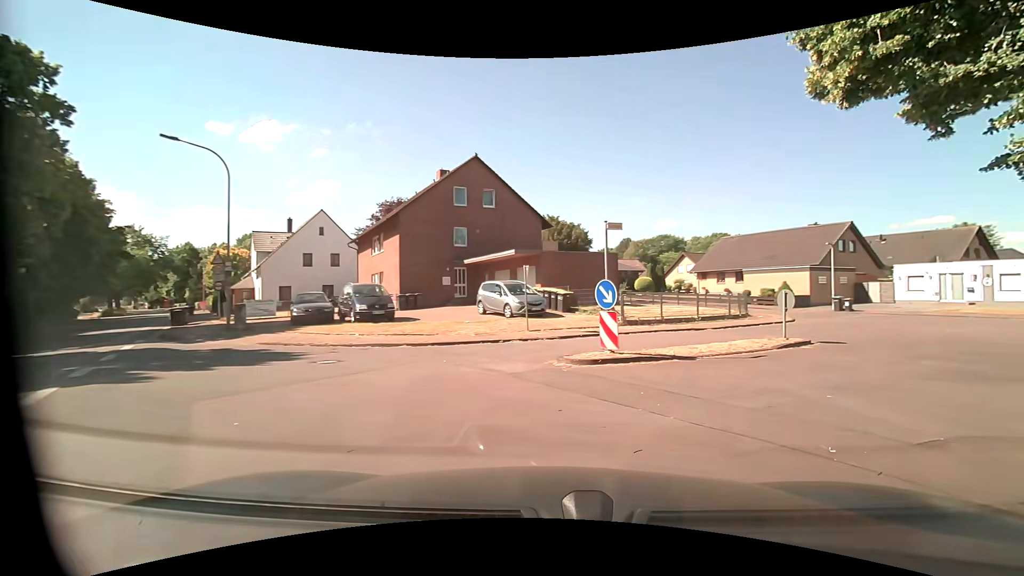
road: unclassified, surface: asphalt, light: Day
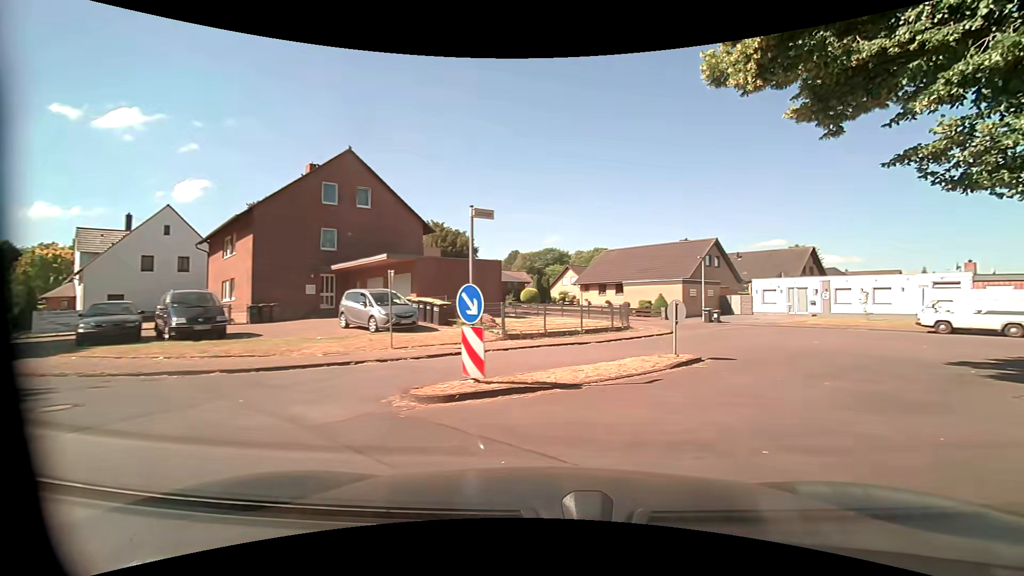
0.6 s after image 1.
(+0.3, +2.8) m; +12°
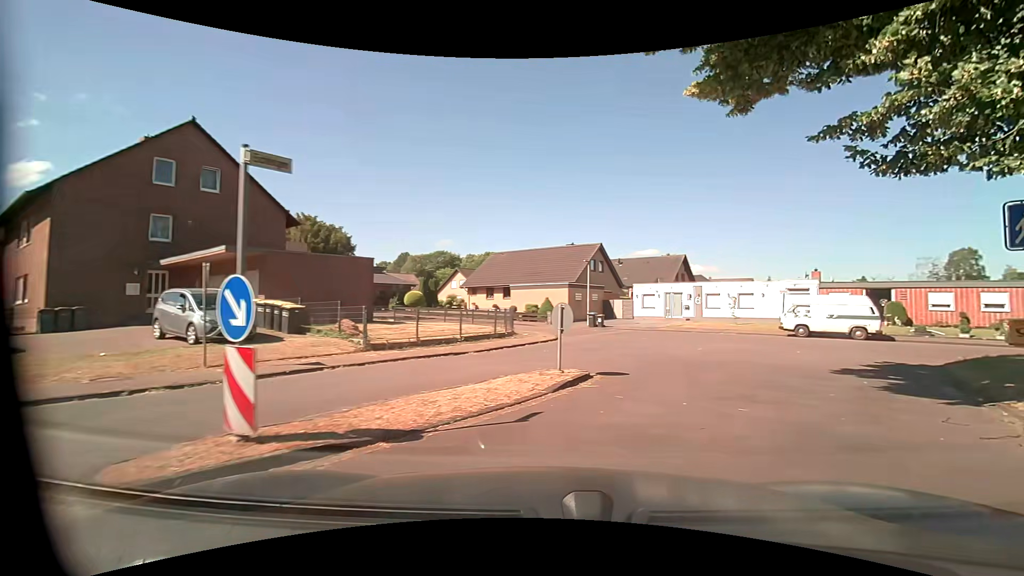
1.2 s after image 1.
(+0.3, +2.8) m; +13°
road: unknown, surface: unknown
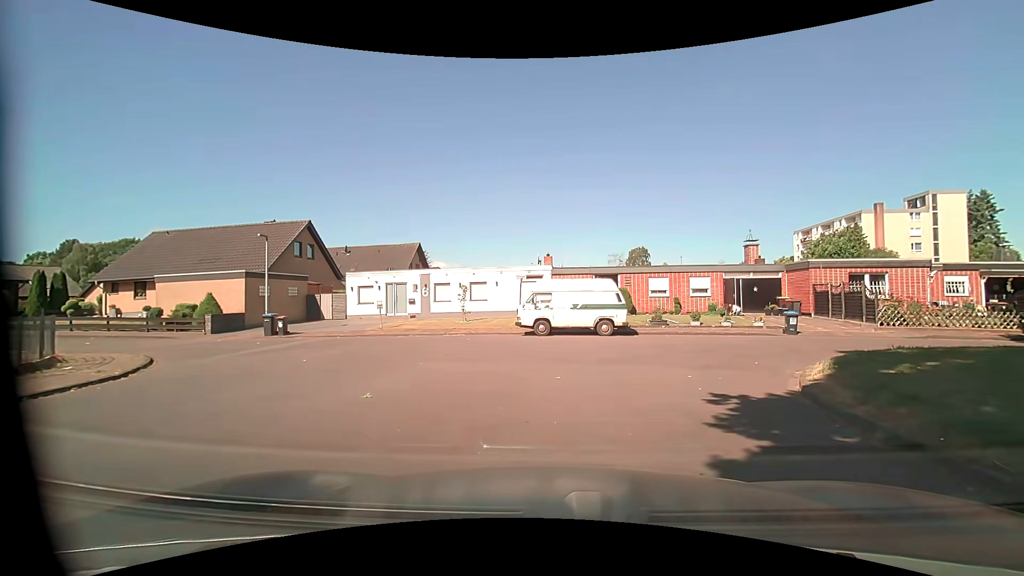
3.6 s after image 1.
(+3.2, +10.3) m; +29°
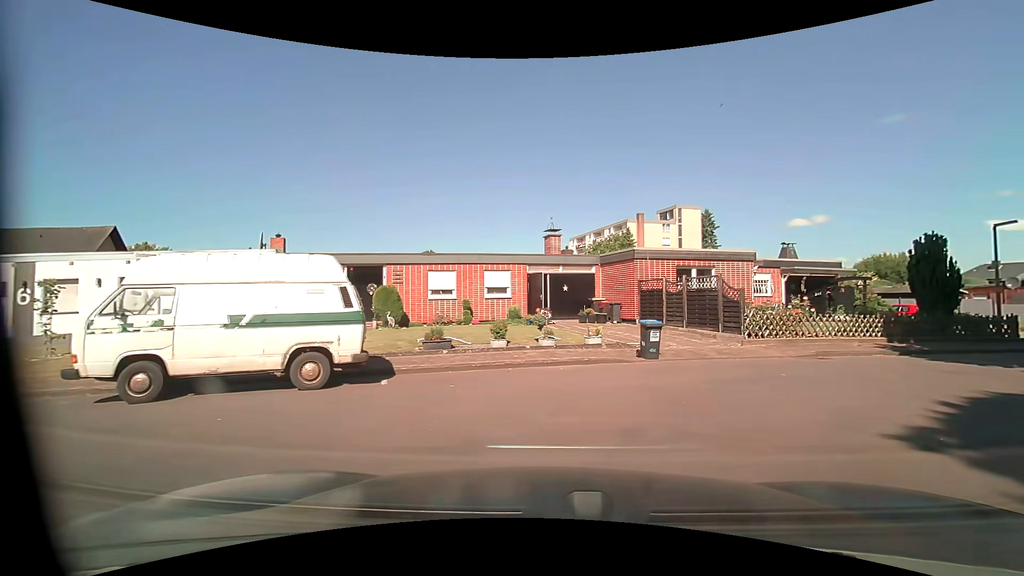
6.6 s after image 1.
(+1.8, +11.1) m; +24°
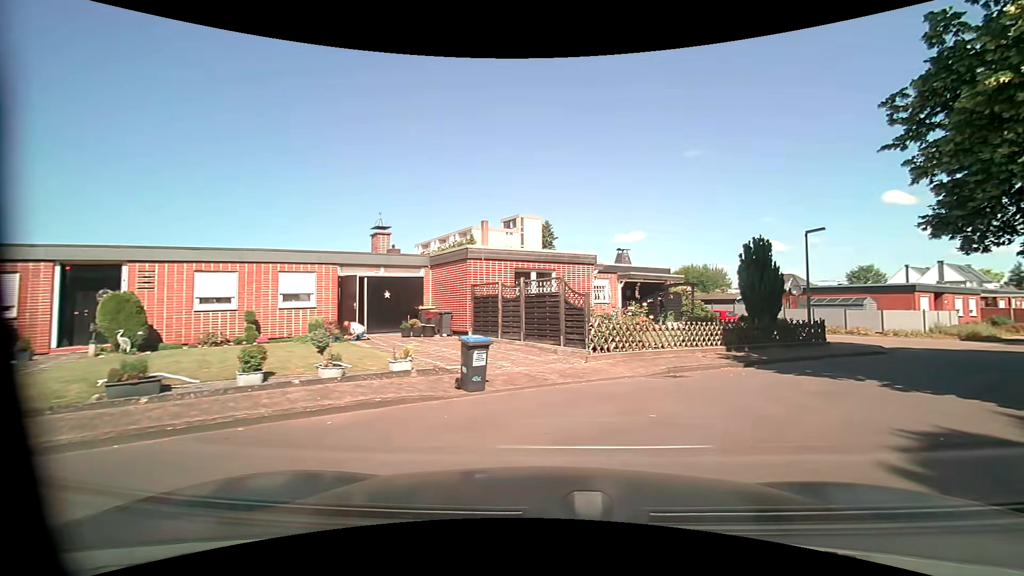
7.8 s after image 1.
(+0.5, +3.9) m; +16°
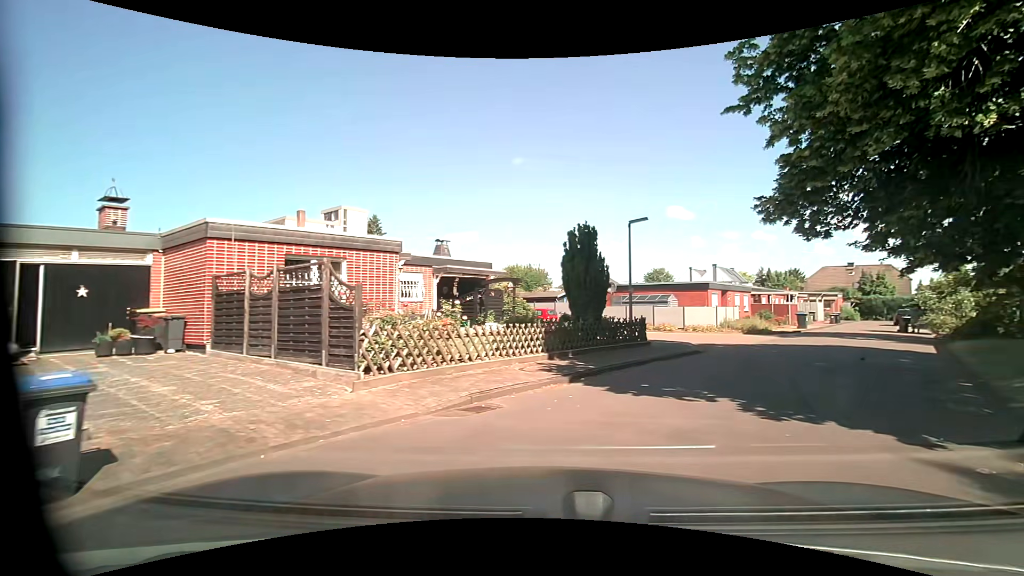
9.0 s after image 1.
(+0.7, +4.1) m; +19°
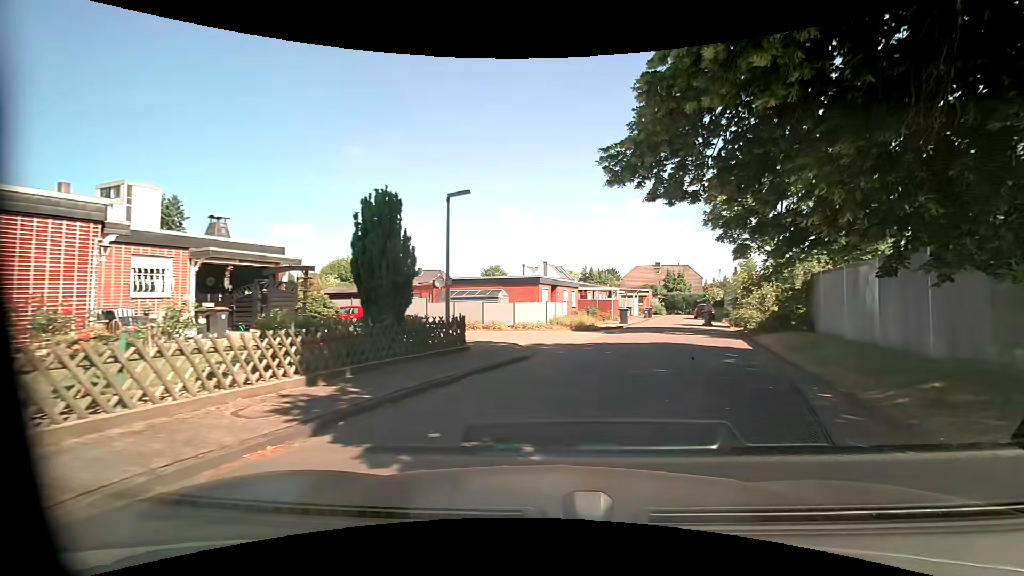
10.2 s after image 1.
(+0.6, +3.9) m; +18°
